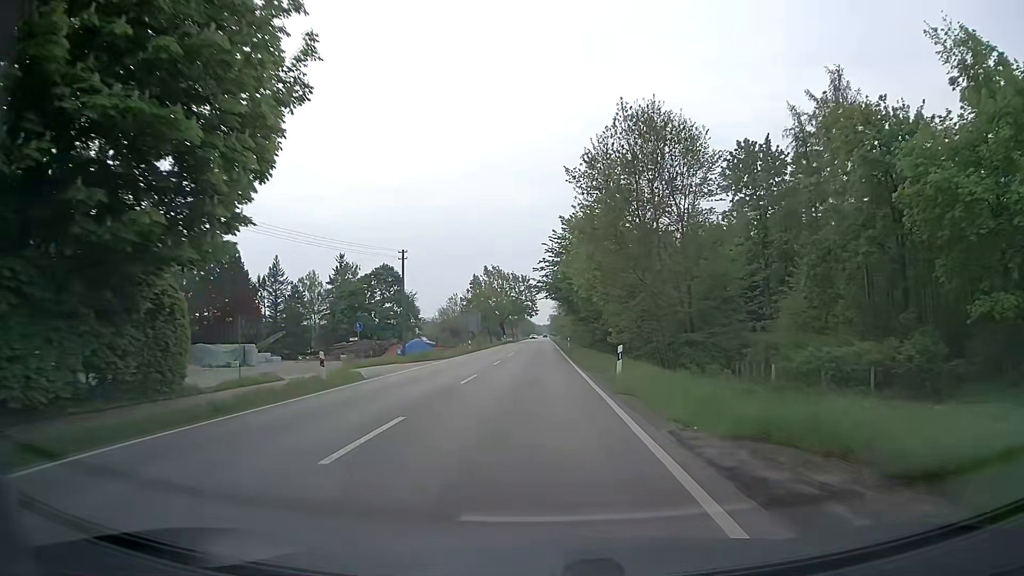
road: secondary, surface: asphalt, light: Day
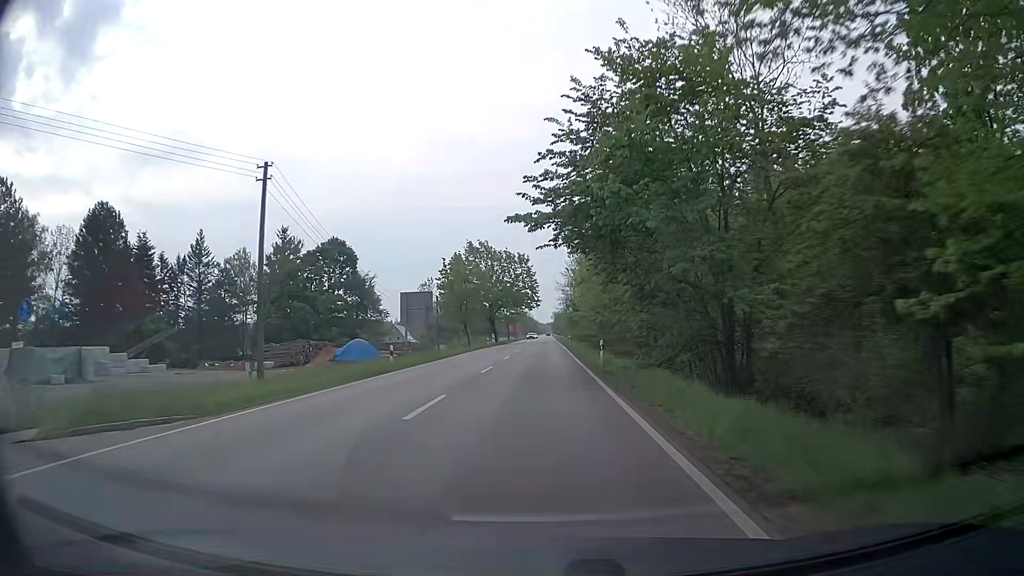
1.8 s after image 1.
(-0.2, +32.5) m; -1°
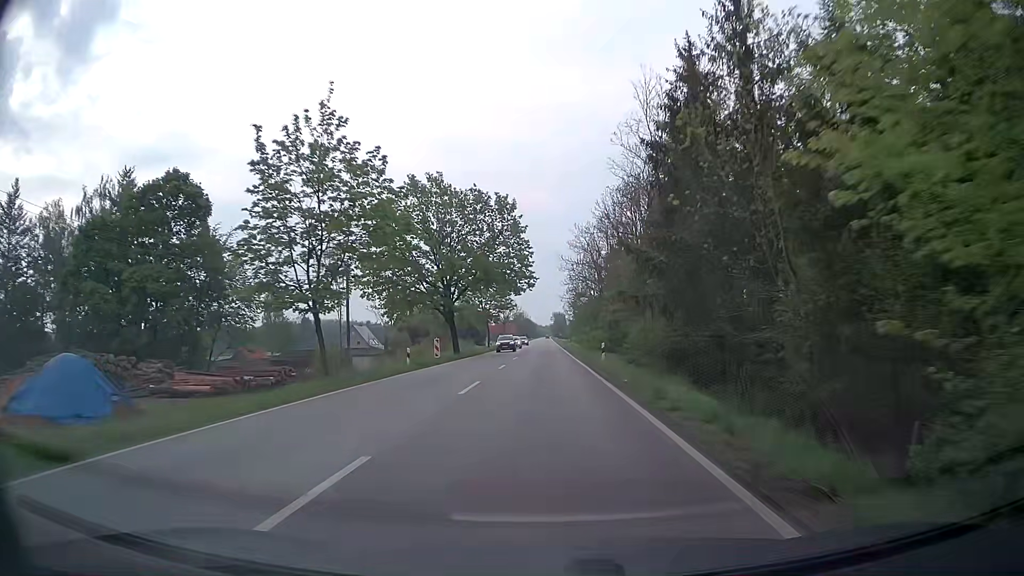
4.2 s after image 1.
(+0.1, +43.1) m; 0°
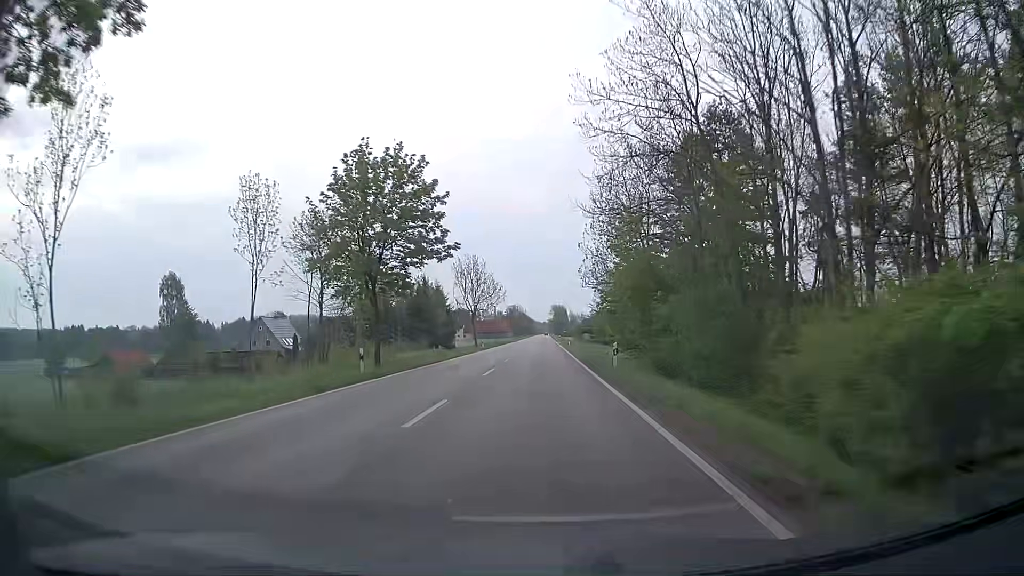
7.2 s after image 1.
(+0.2, +53.7) m; 0°
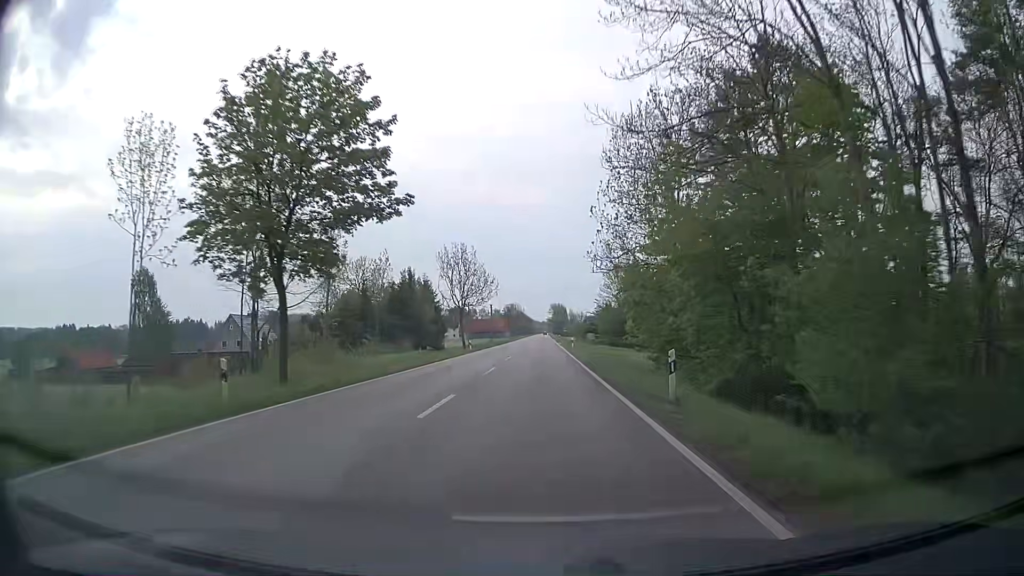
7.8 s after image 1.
(0.0, +10.8) m; 0°
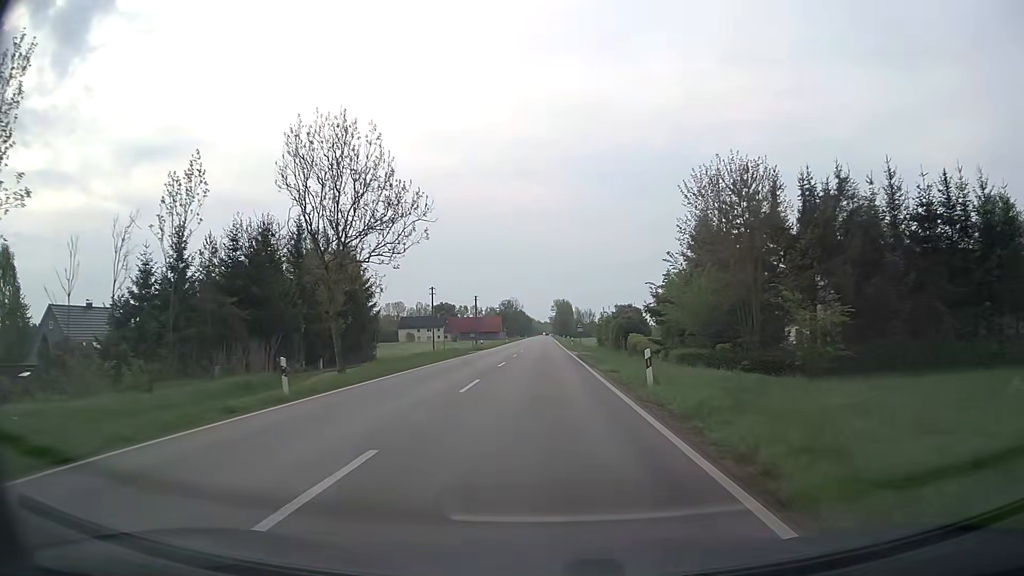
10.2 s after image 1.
(+0.3, +43.0) m; 0°
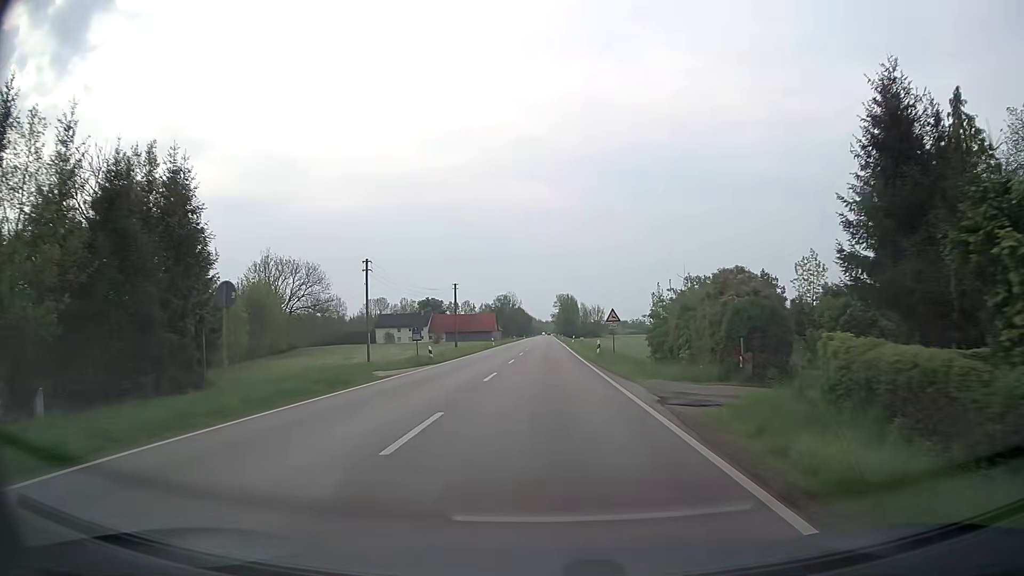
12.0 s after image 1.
(-0.1, +32.2) m; 0°
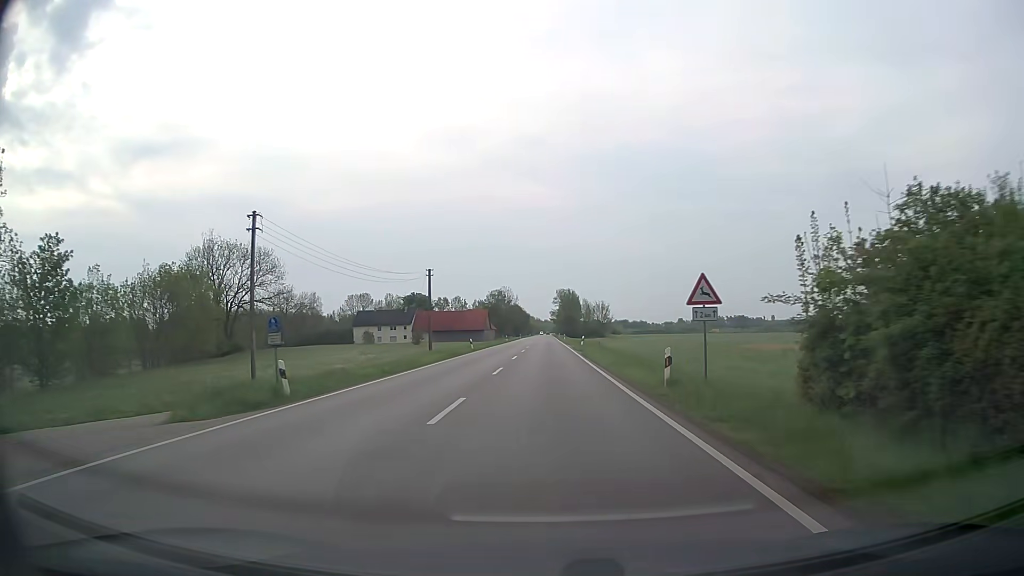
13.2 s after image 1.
(+0.1, +21.5) m; 0°
(0, +10) (0, +20) (0, +30) (0, +40) (0, +50) (+1, +60) (+1, +70) (+1, +80) (+1, +90) (+1, +100) m
